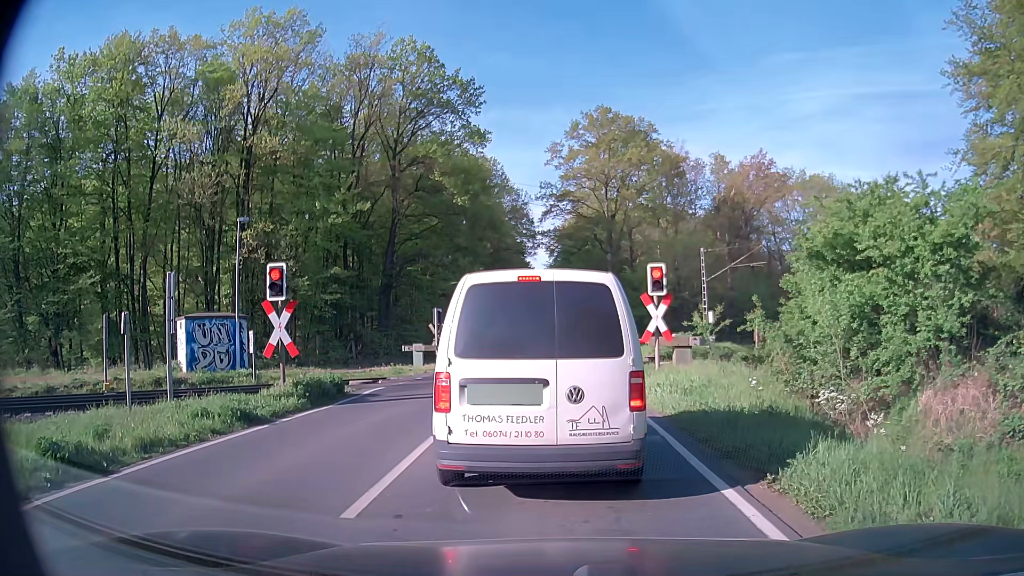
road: secondary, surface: asphalt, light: Day
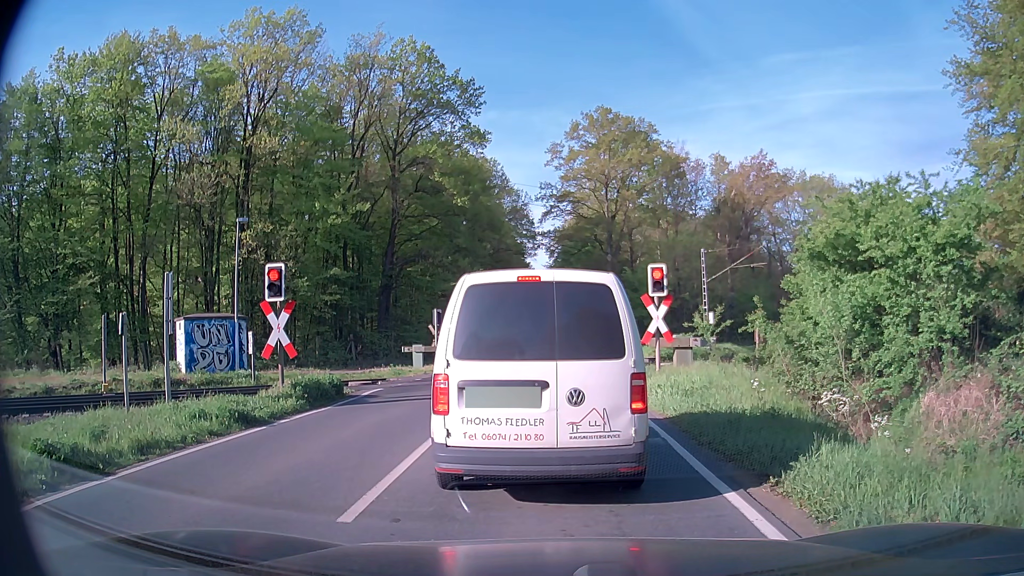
(0.0, +0.2) m; 0°
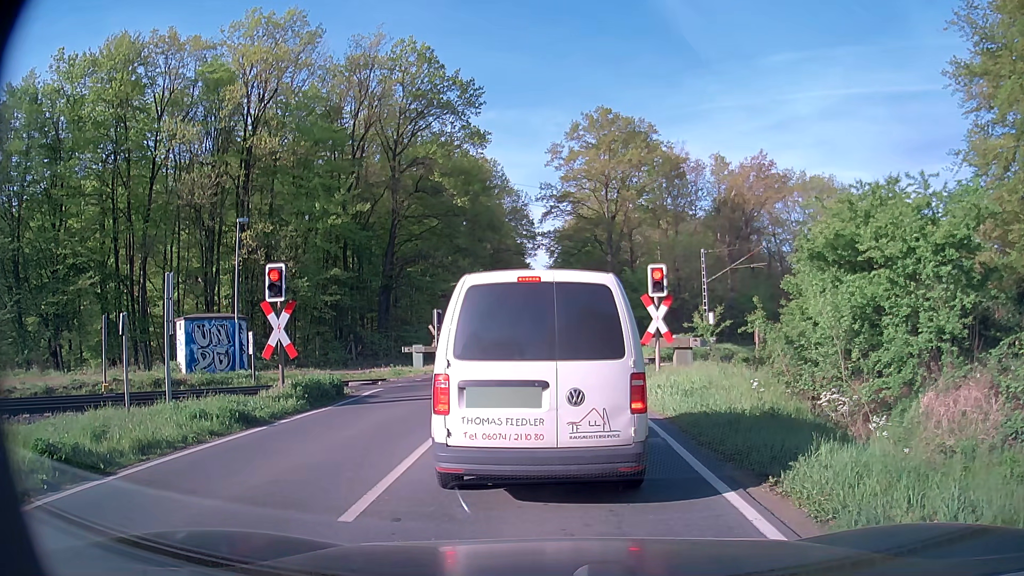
(0.0, 0.0) m; 0°
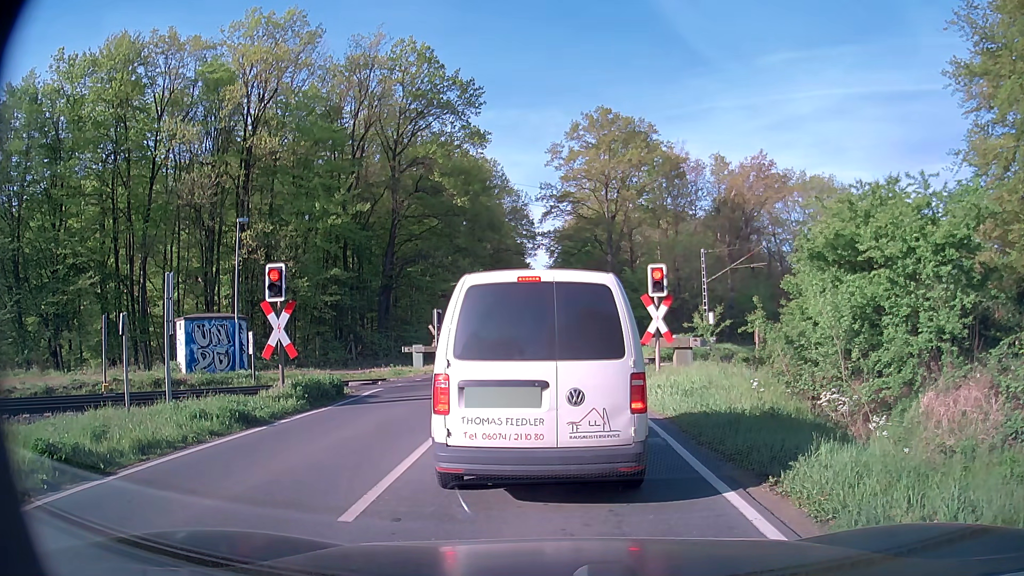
(0.0, 0.0) m; 0°
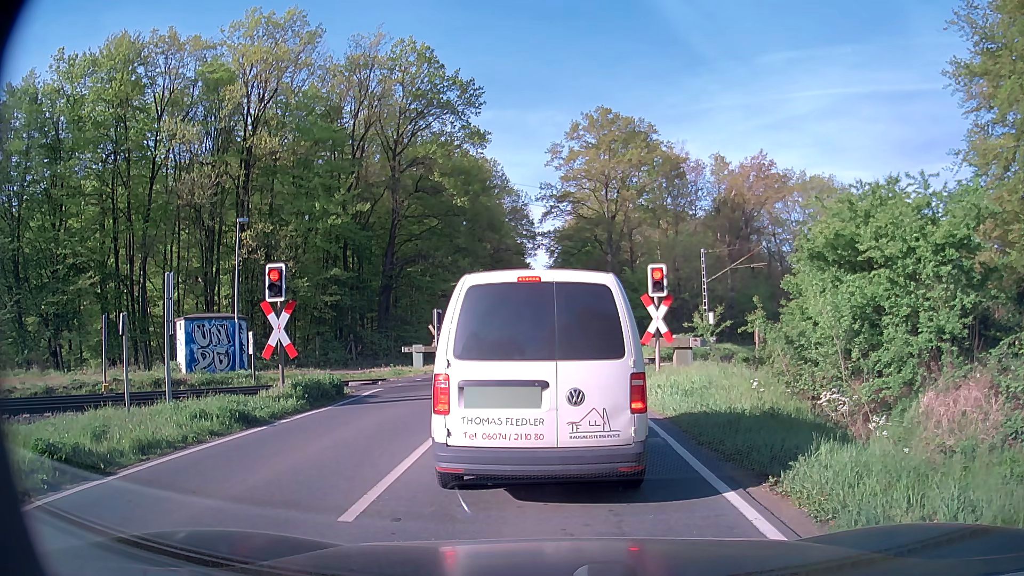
(0.0, +0.1) m; 0°
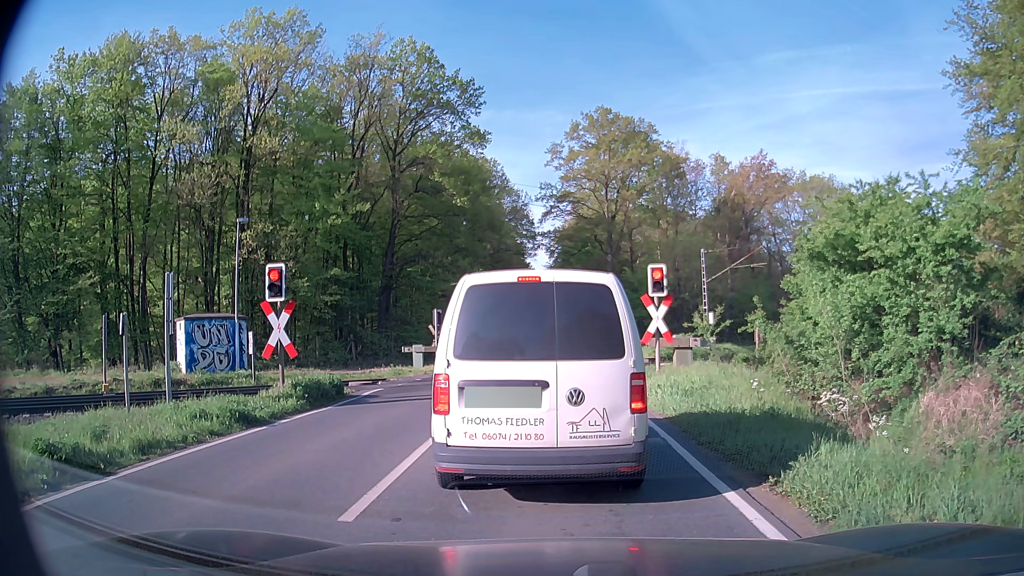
(0.0, 0.0) m; 0°
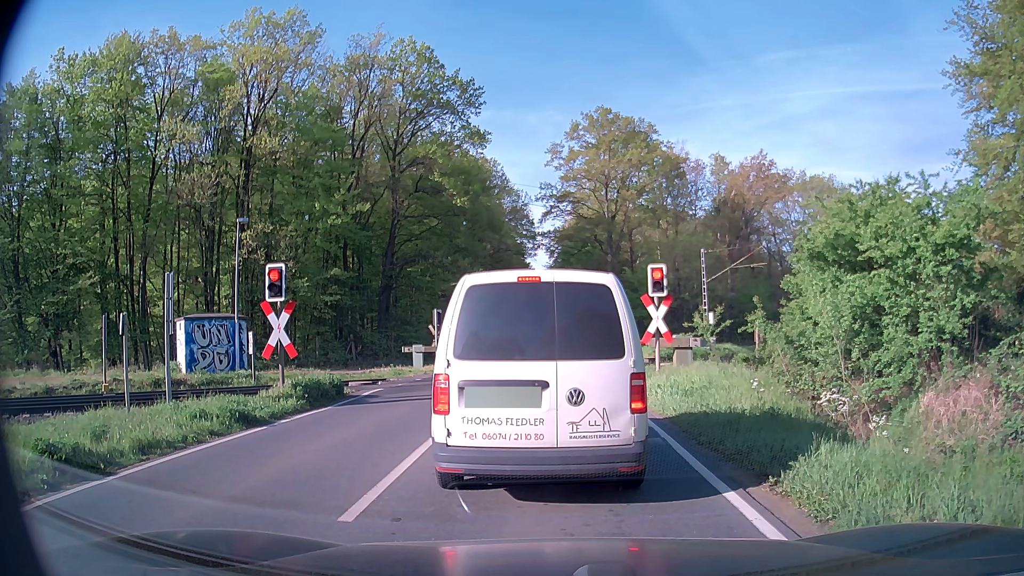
(0.0, 0.0) m; 0°
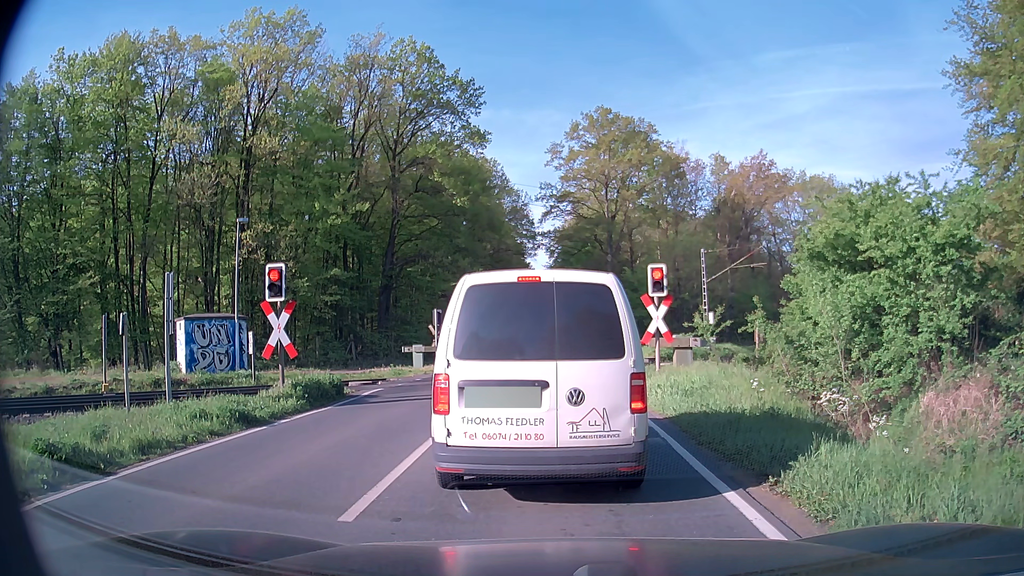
(0.0, 0.0) m; 0°
